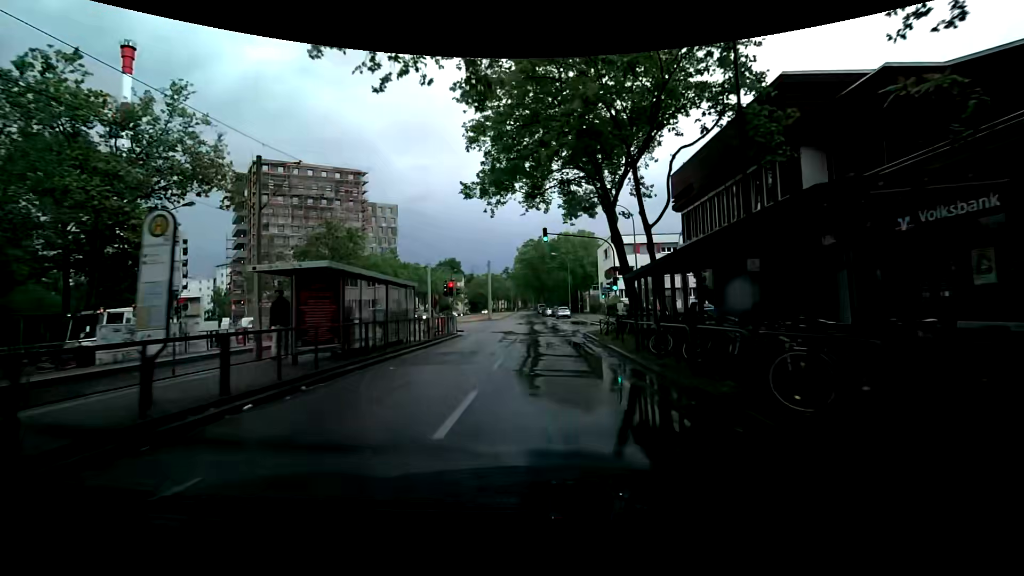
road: tertiary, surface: asphalt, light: Day
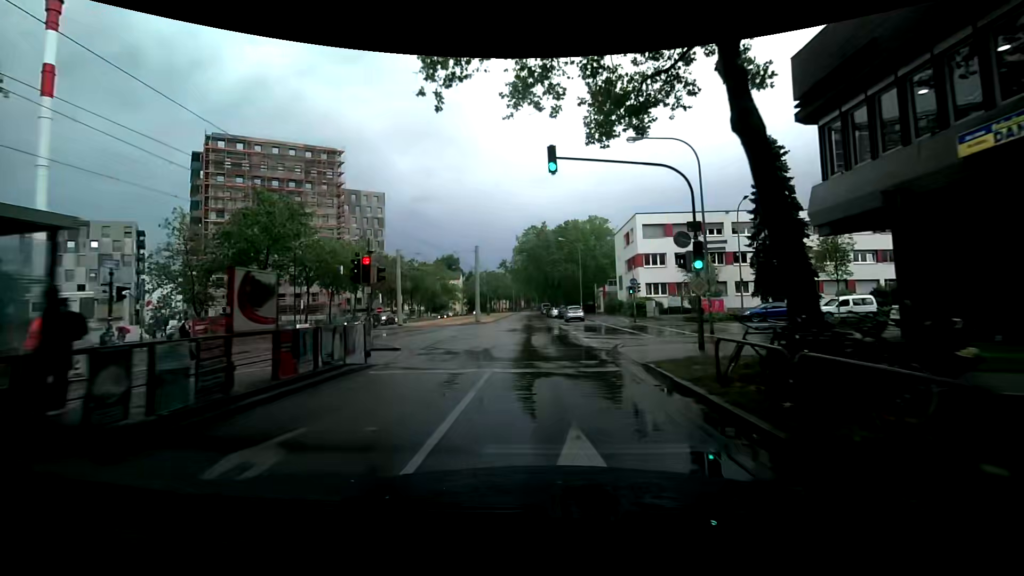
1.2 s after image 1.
(-0.1, +15.2) m; 0°
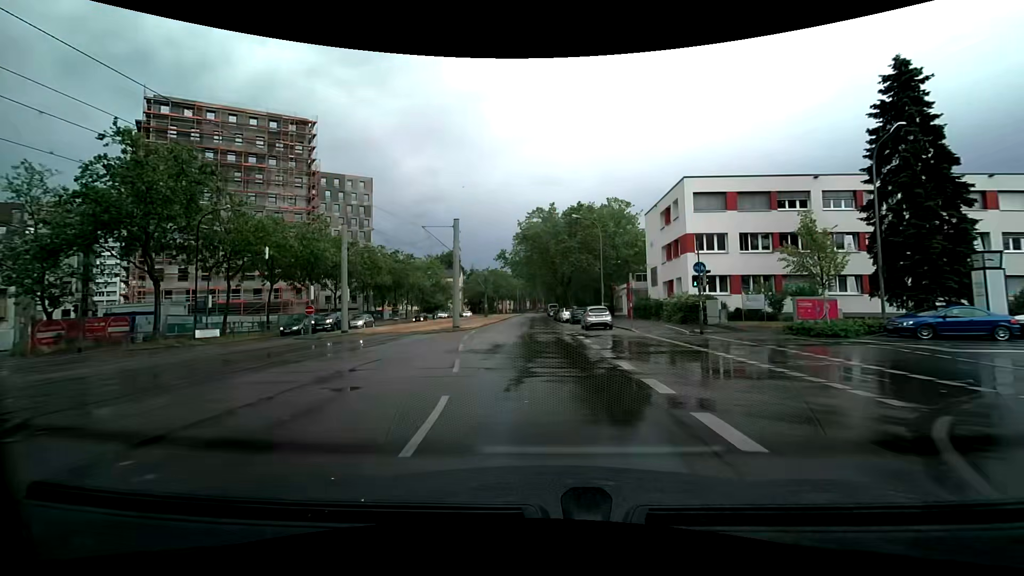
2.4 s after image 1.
(-0.3, +15.1) m; -3°
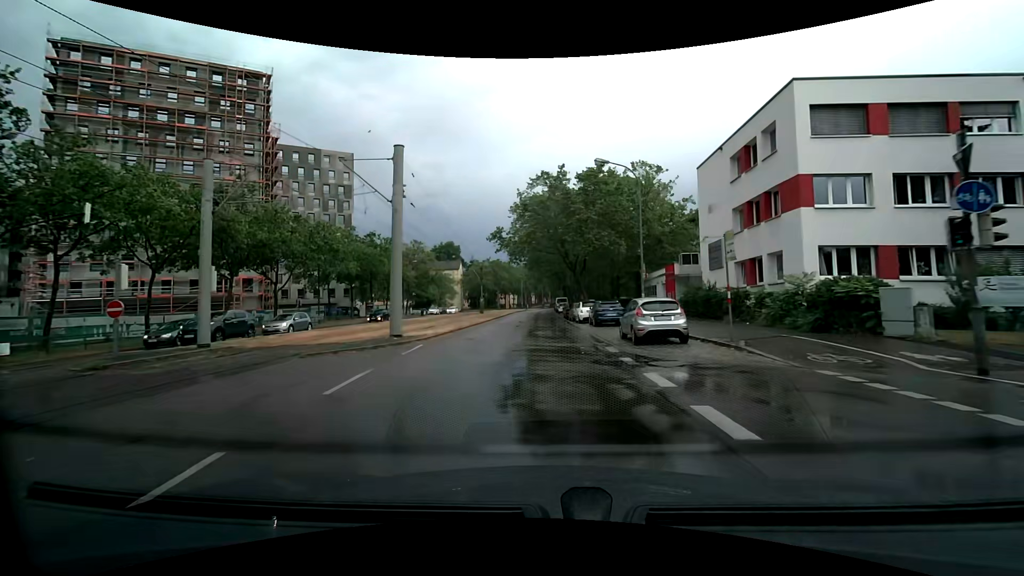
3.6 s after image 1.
(-0.1, +14.9) m; -1°
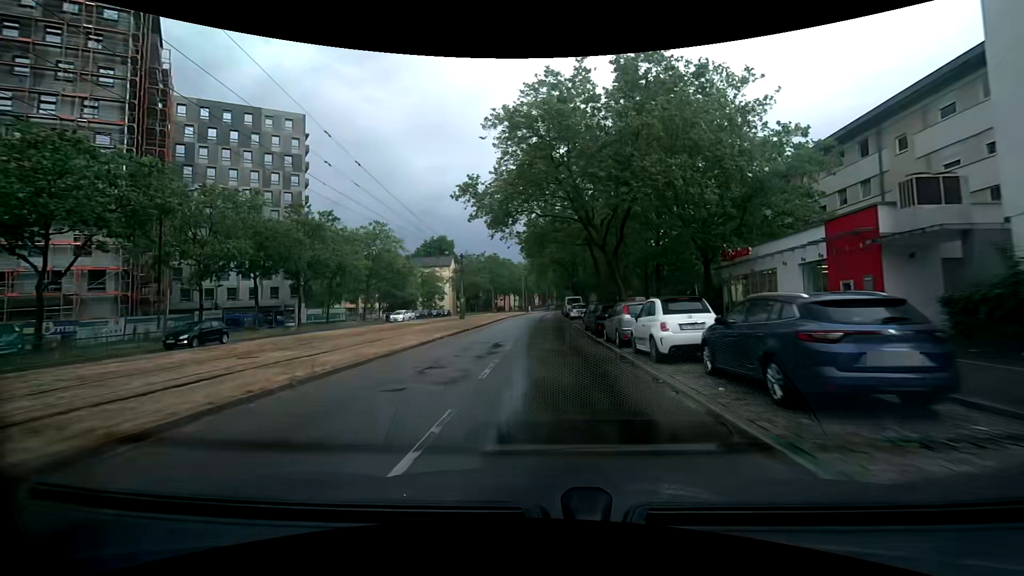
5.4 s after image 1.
(-0.2, +22.1) m; -1°
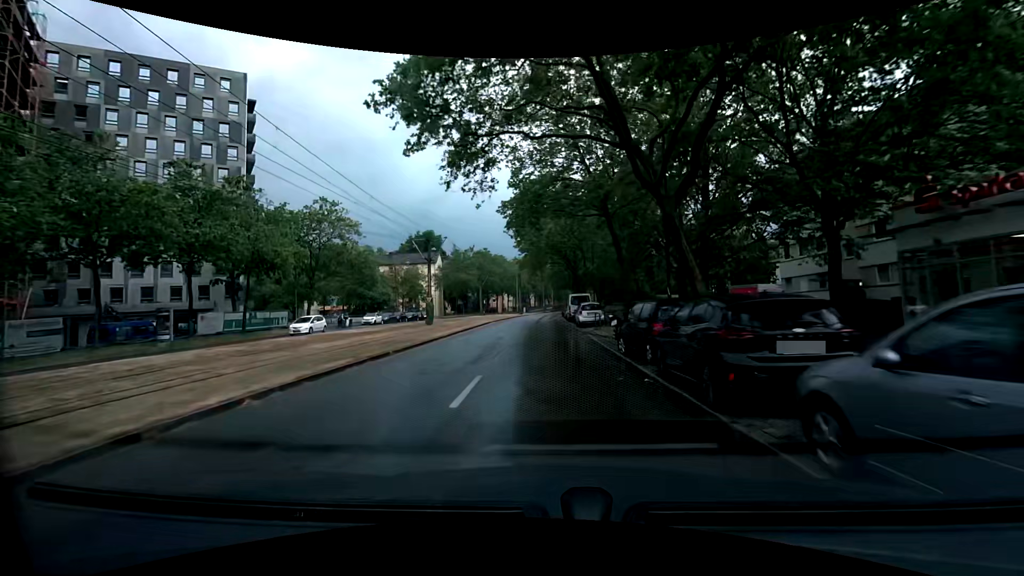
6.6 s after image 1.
(0.0, +14.6) m; 0°
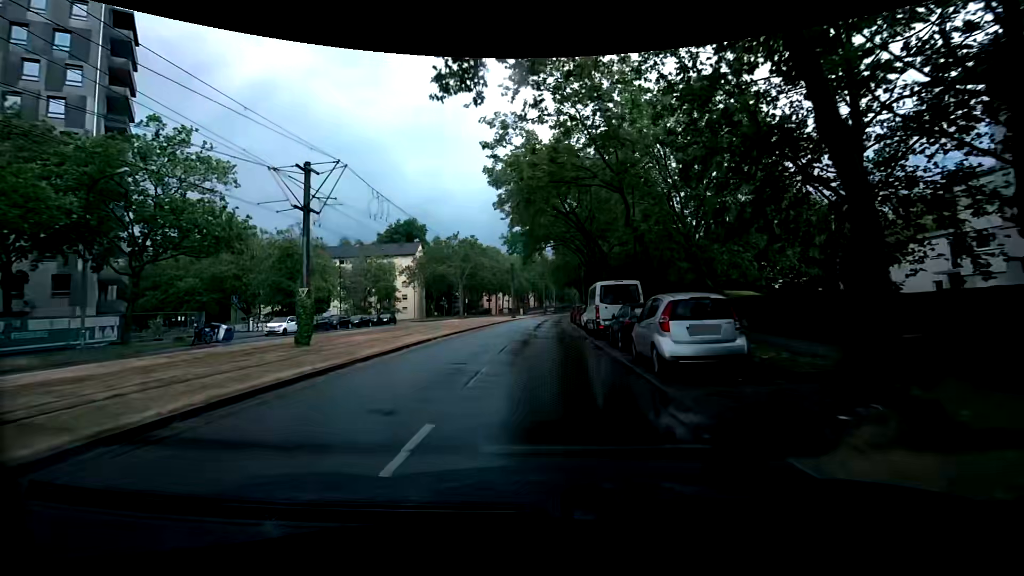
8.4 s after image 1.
(0.0, +21.8) m; -1°
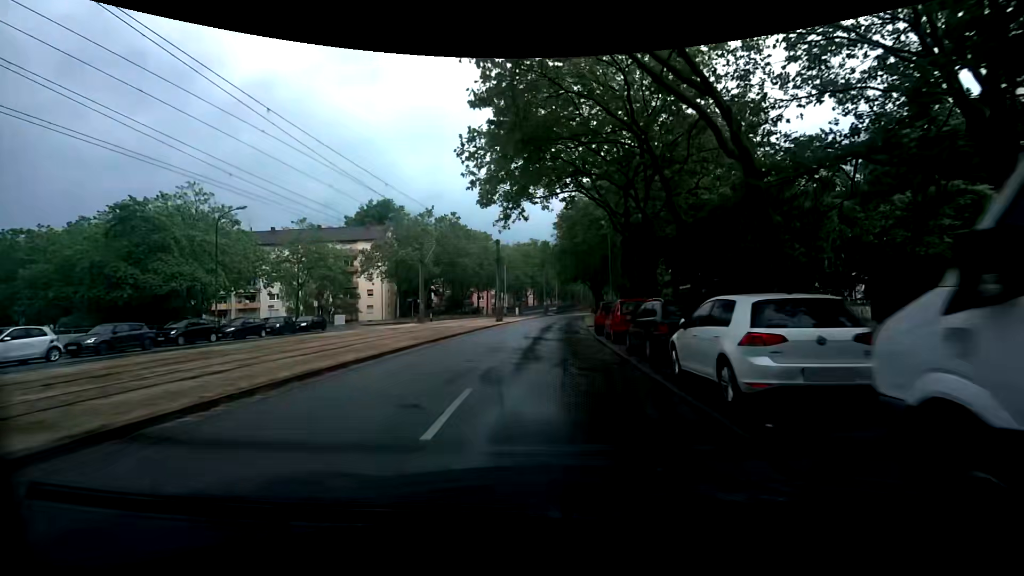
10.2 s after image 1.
(-0.2, +22.1) m; 0°
(0, +10) (0, +20) (0, +30) (+1, +40) (+2, +50) (+3, +60) (+3, +70) (+4, +80) (+5, +90) (+7, +100) m
